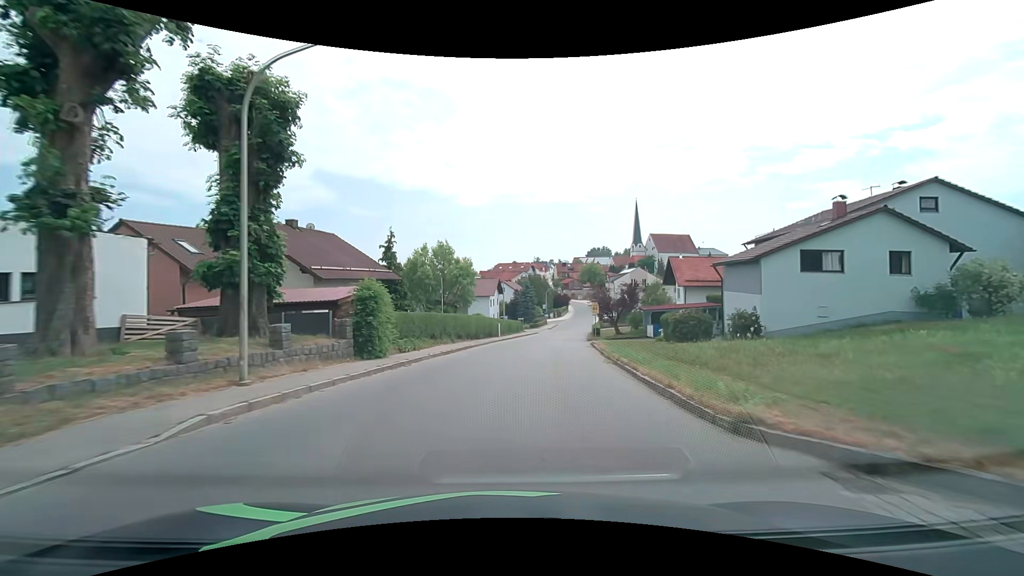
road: tertiary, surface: asphalt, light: Day
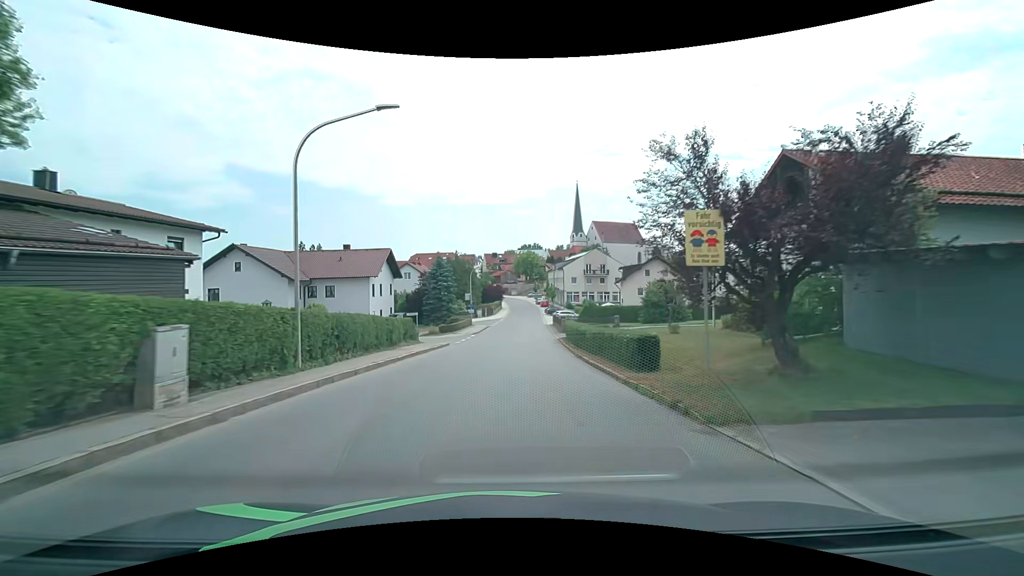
(+3.1, +37.9) m; +8°
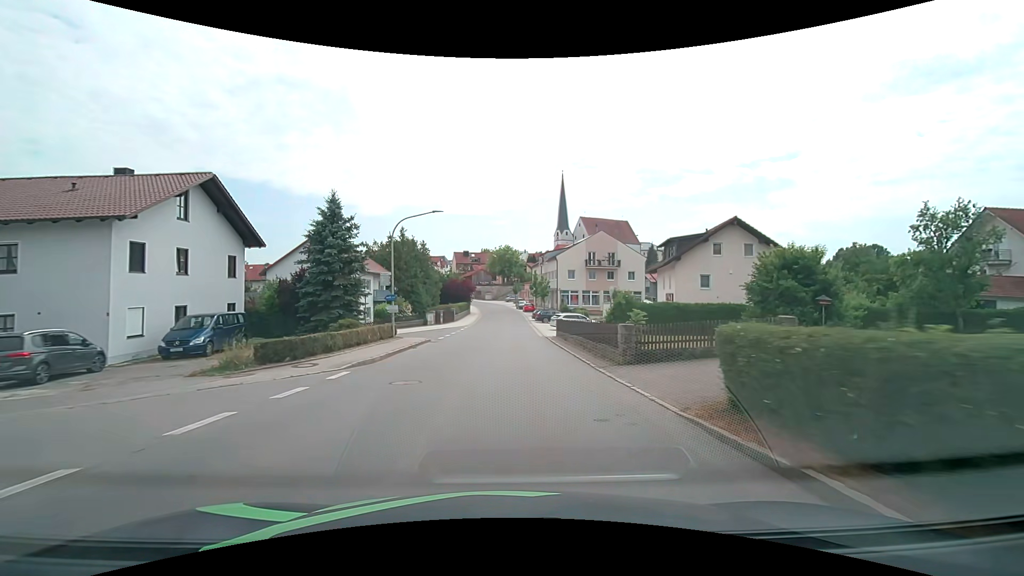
(+0.7, +30.3) m; +3°
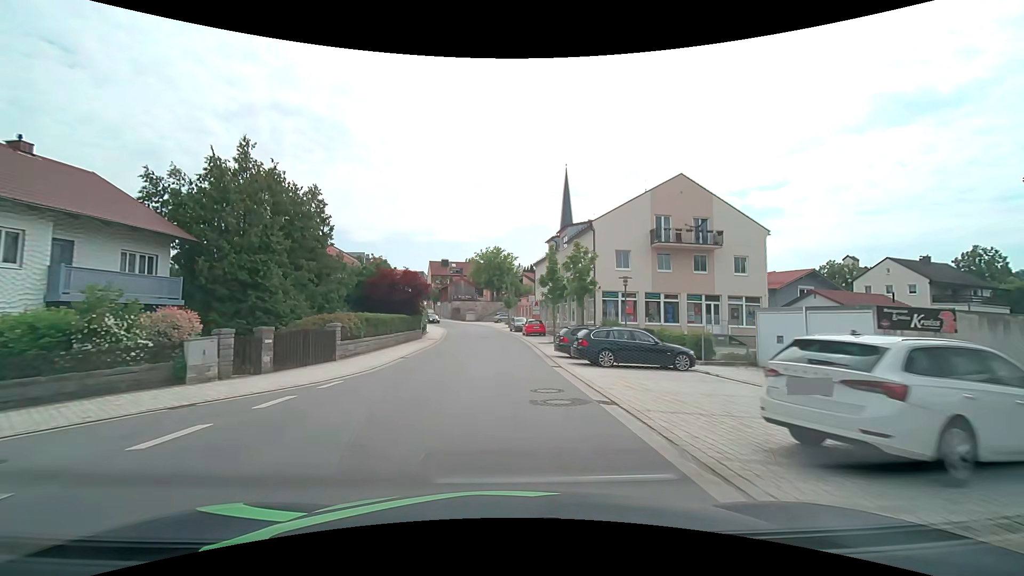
(+0.5, +37.8) m; +1°
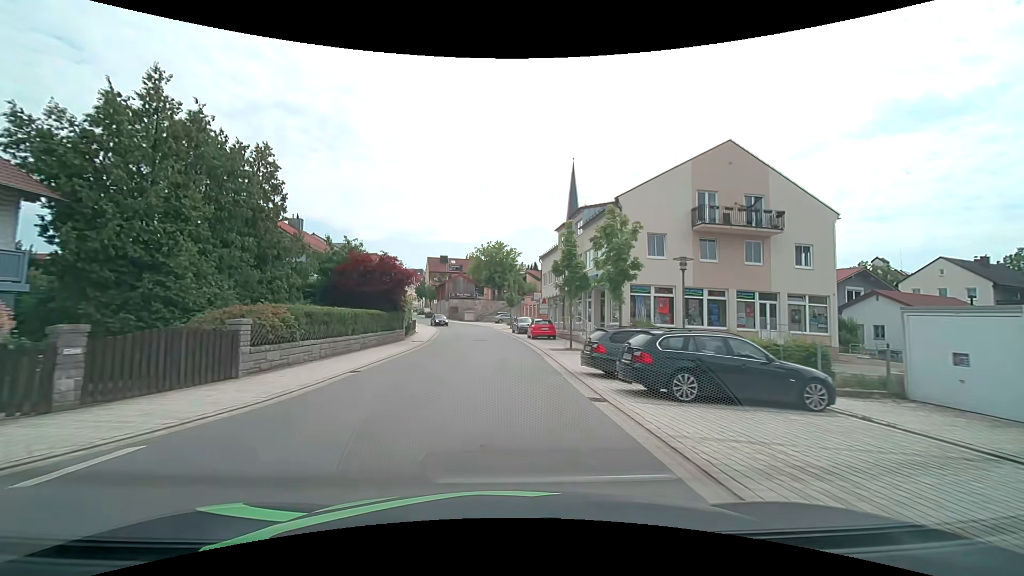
(0.0, +7.6) m; 0°
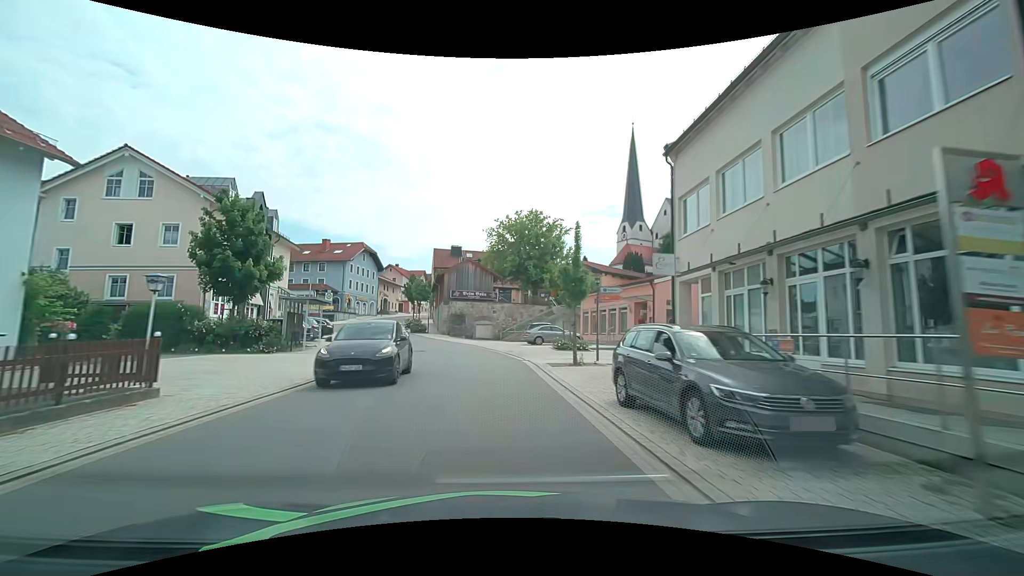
(-0.9, +37.4) m; -3°
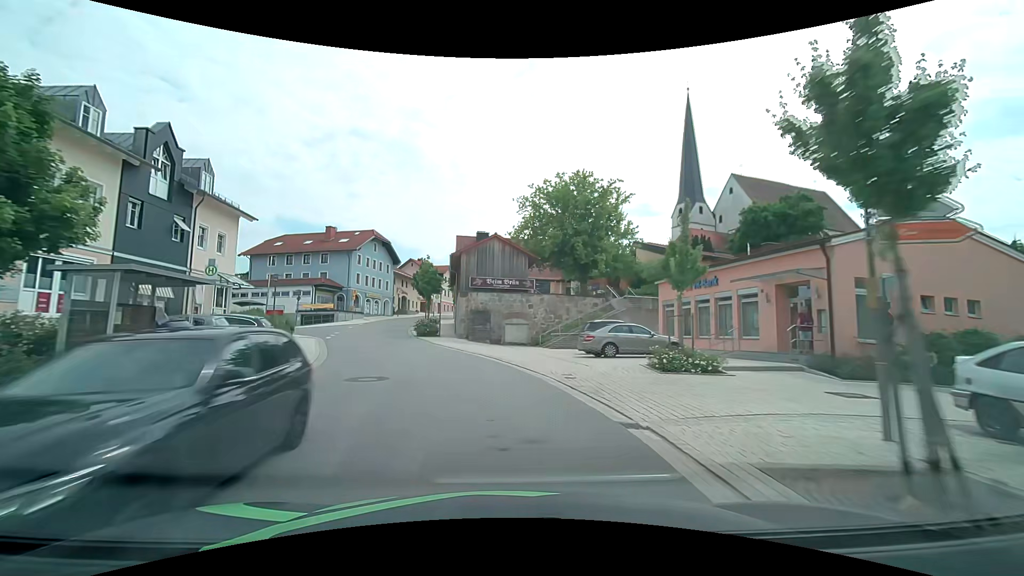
(-0.5, +14.8) m; -4°
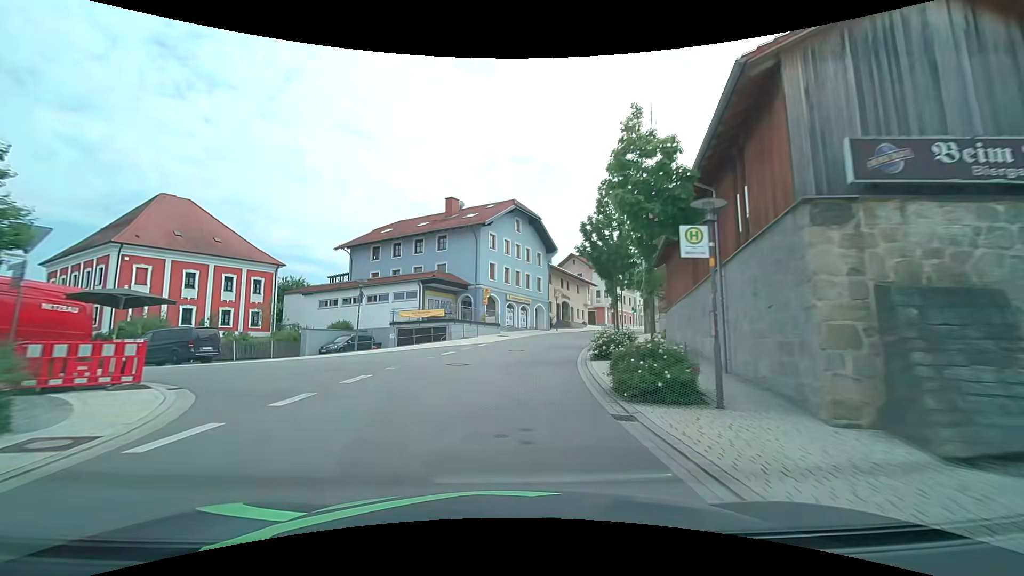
(-5.6, +28.9) m; -18°
(0, +10) (+1, +20) (+2, +30) (+5, +39) (+9, +49) (+13, +58) (+18, +66) (+23, +75) (+27, +84) (+32, +93) m
